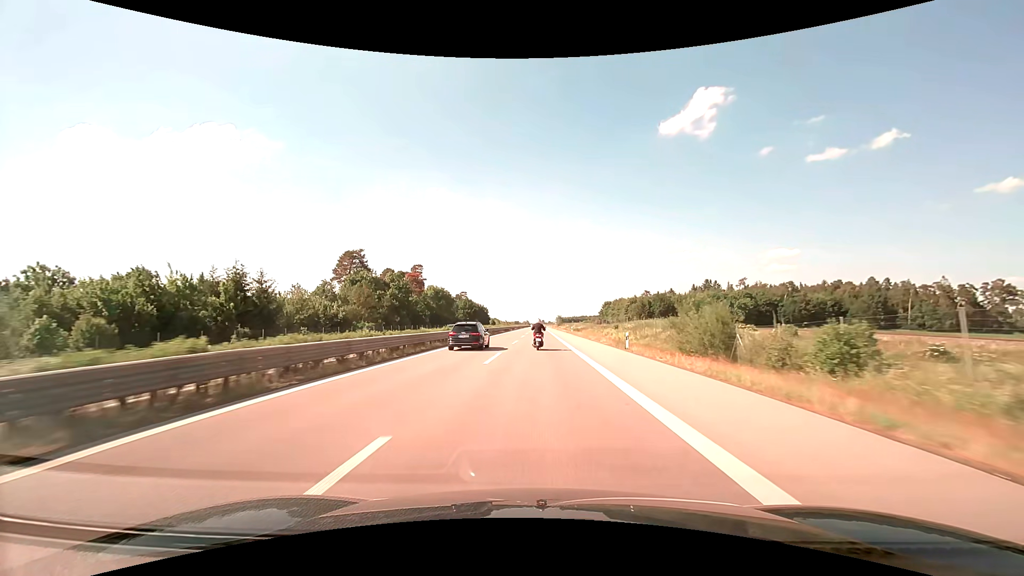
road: trunk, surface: asphalt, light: Day
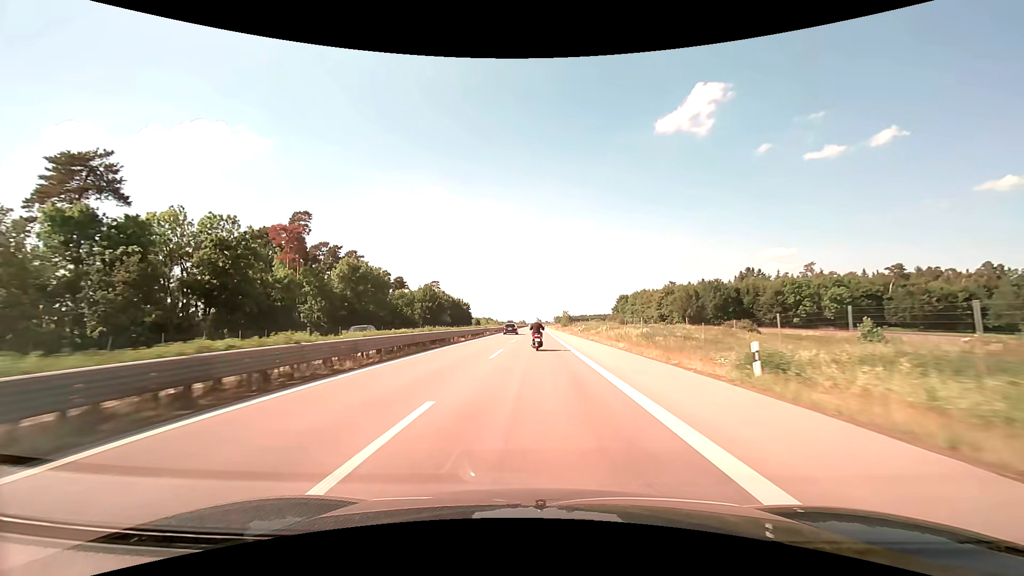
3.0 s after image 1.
(+0.2, +67.1) m; 0°
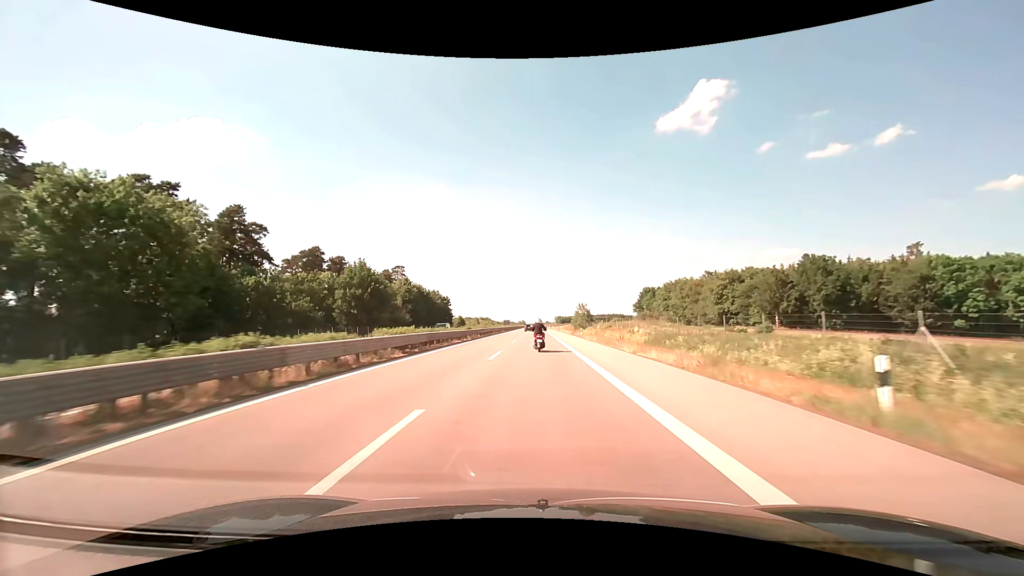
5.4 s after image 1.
(-0.1, +53.1) m; 0°
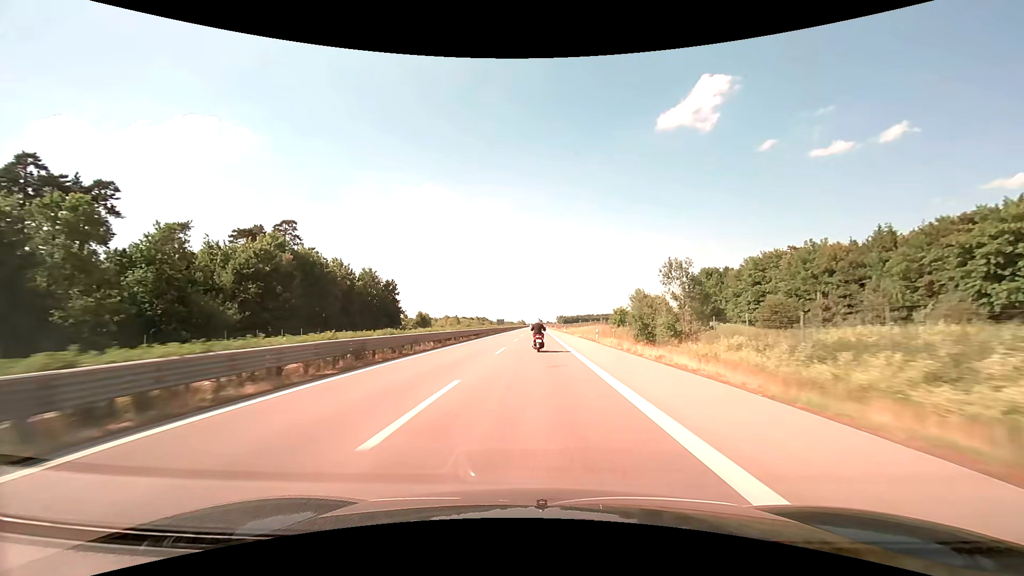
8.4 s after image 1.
(+0.2, +65.9) m; 0°
(0, +10) (0, +20) (0, +30) (0, +40) (0, +50) (0, +60) (0, +70) (0, +80) (0, +90) (0, +100) m
